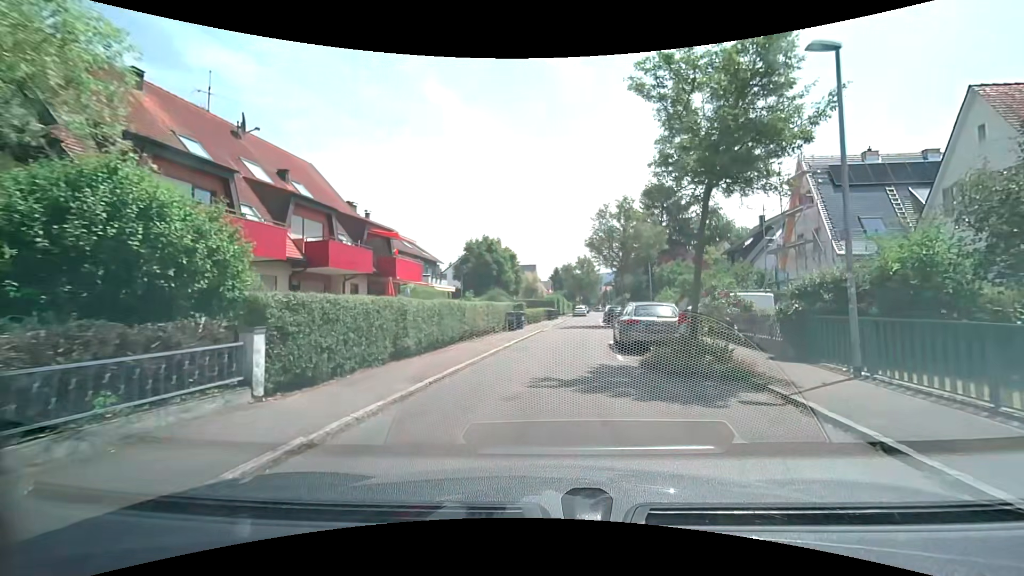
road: residential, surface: asphalt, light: Day
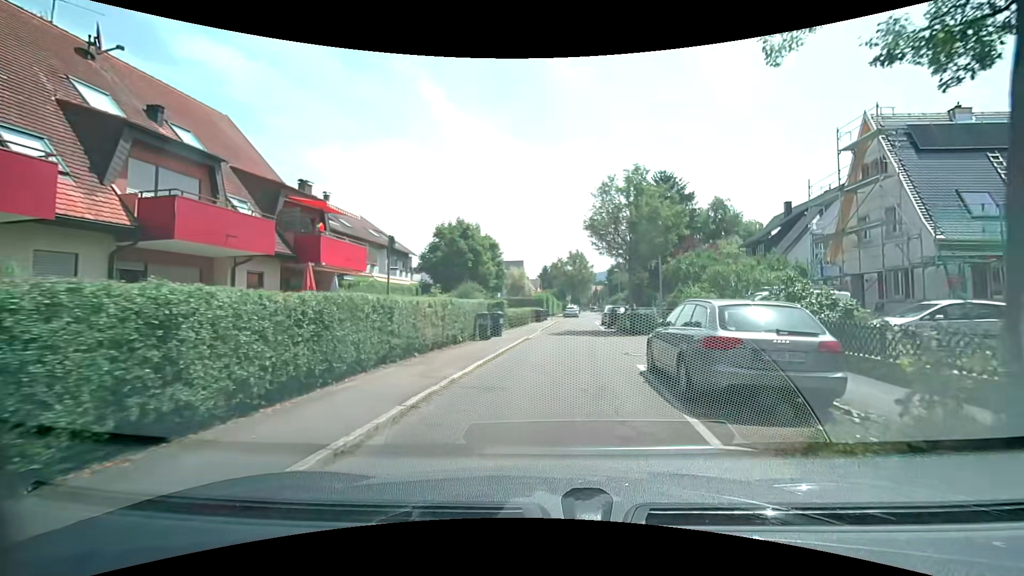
(0.0, +7.5) m; +1°
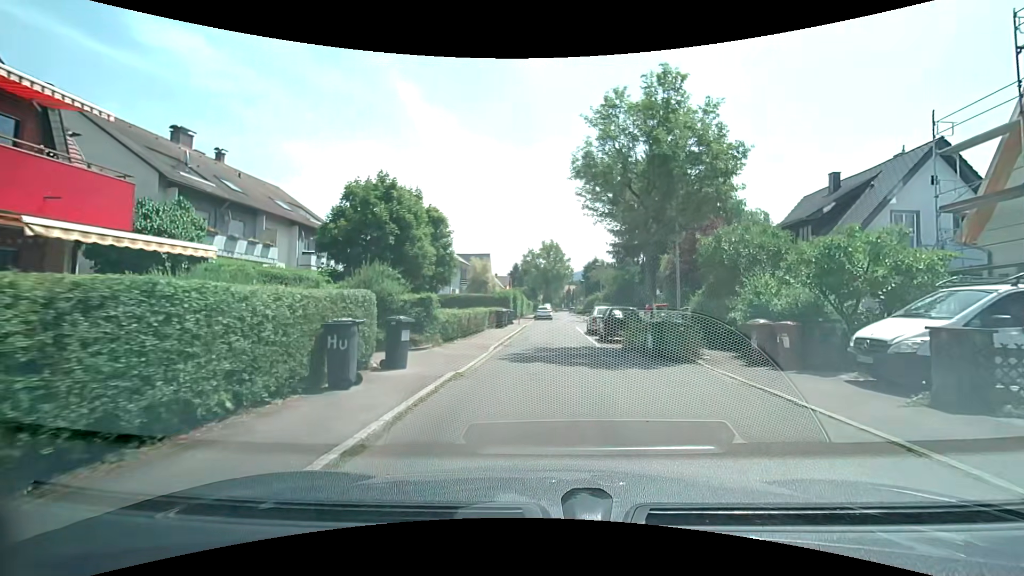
(+0.2, +11.2) m; +2°
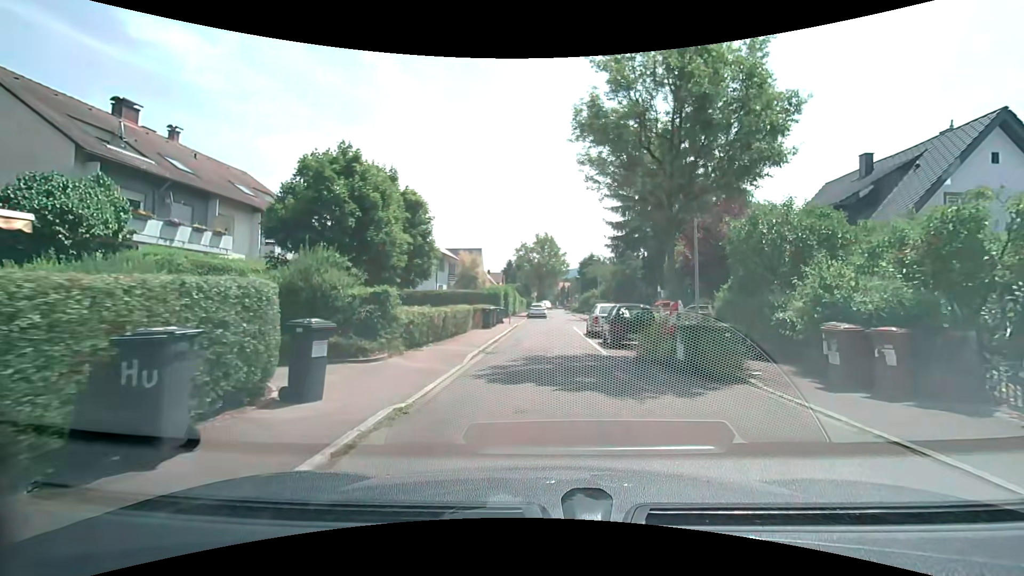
(+0.1, +3.7) m; +2°
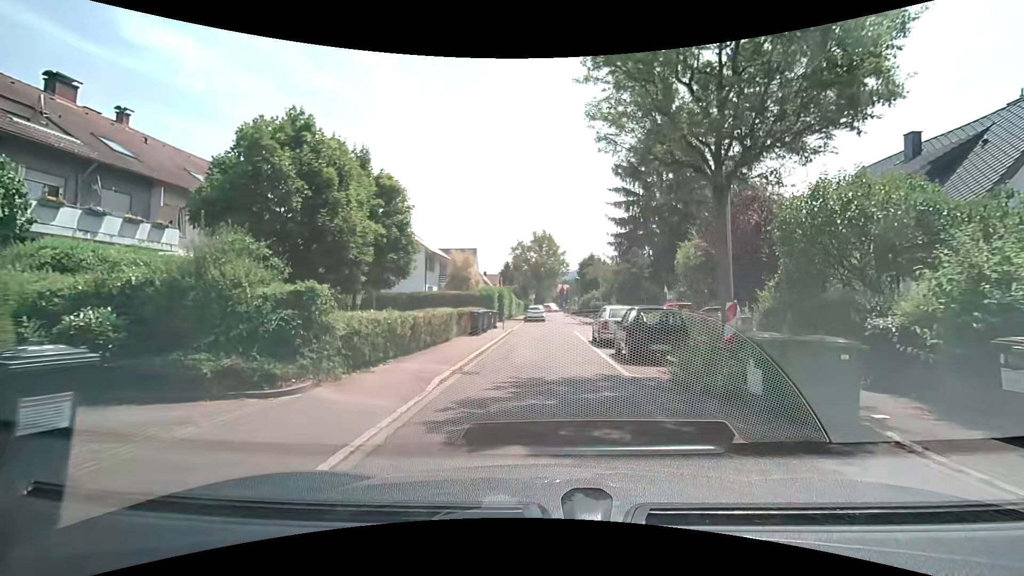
(0.0, +3.7) m; 0°
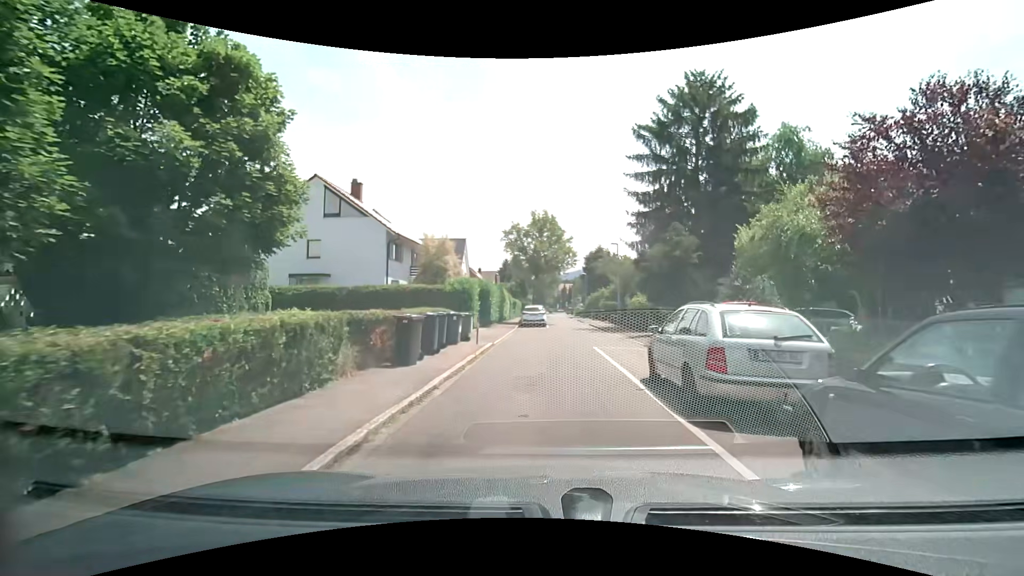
(+0.1, +10.8) m; 0°
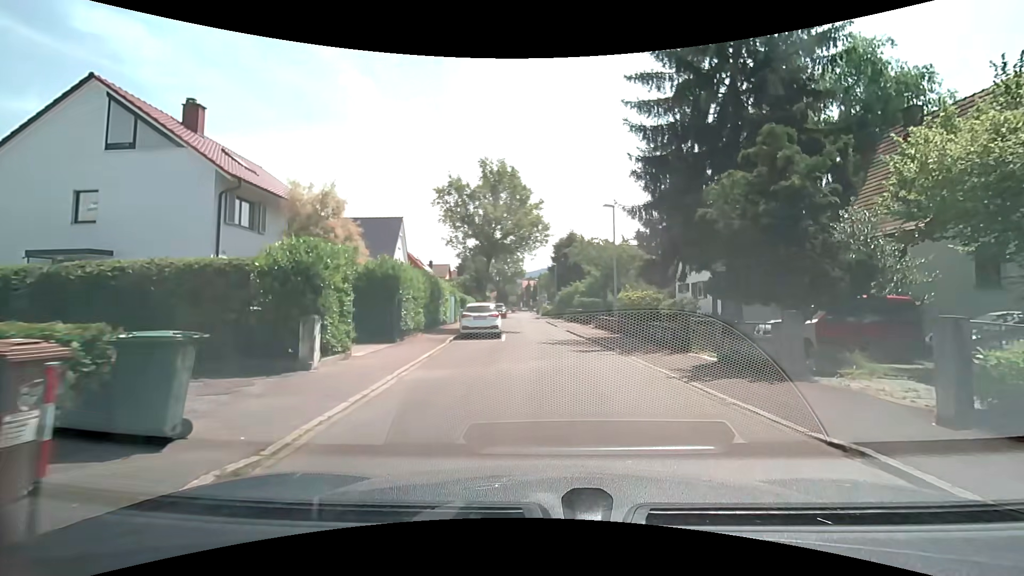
(+0.2, +13.8) m; +3°
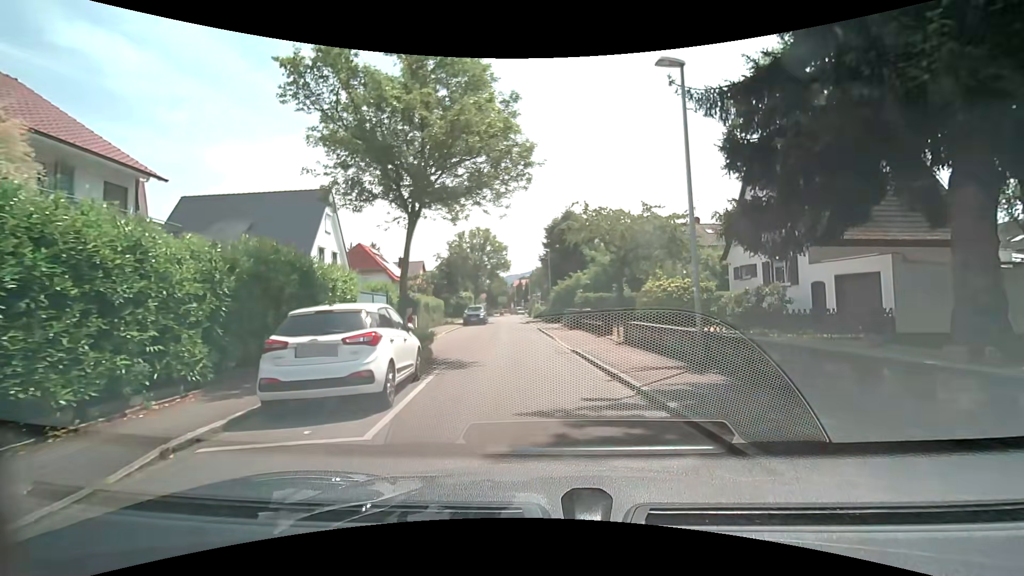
(+0.4, +13.9) m; +1°
(0, +10) (-1, +20) (-1, +30) (-2, +40) (-3, +50) (-4, +60) (-4, +70) (-3, +80) (+3, +87) (+13, +88) m
